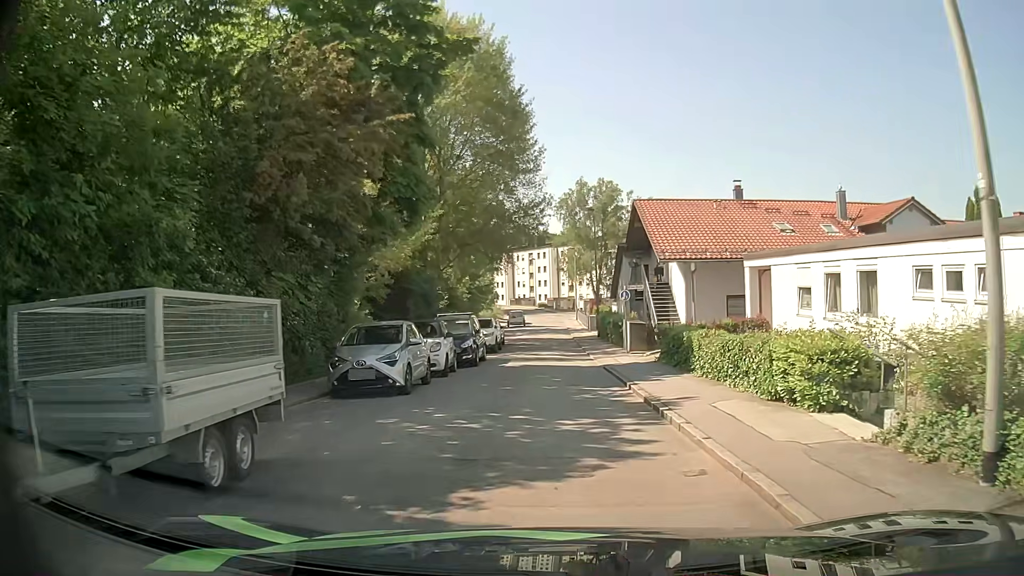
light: Day
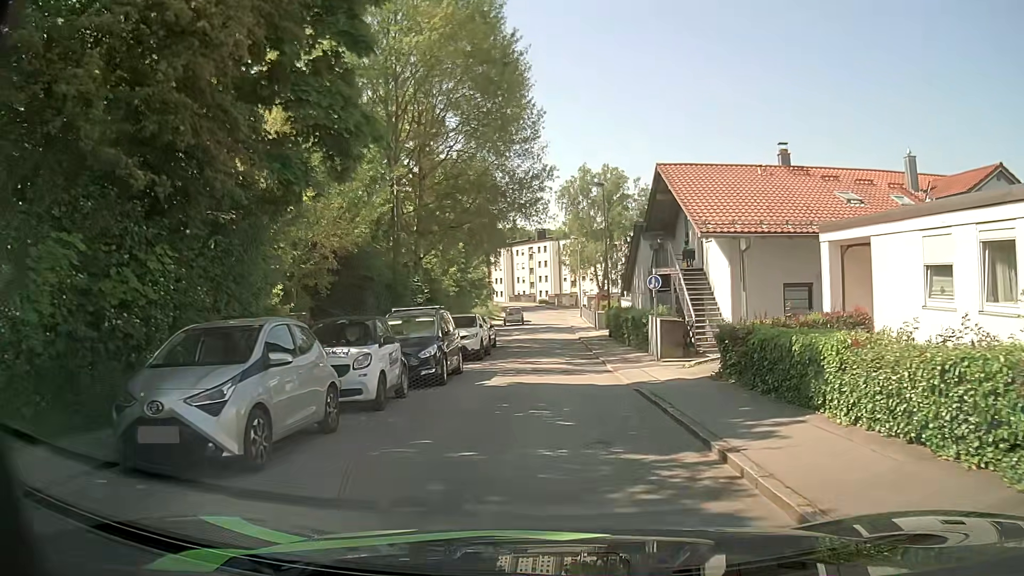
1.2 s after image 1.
(0.0, +7.1) m; 0°
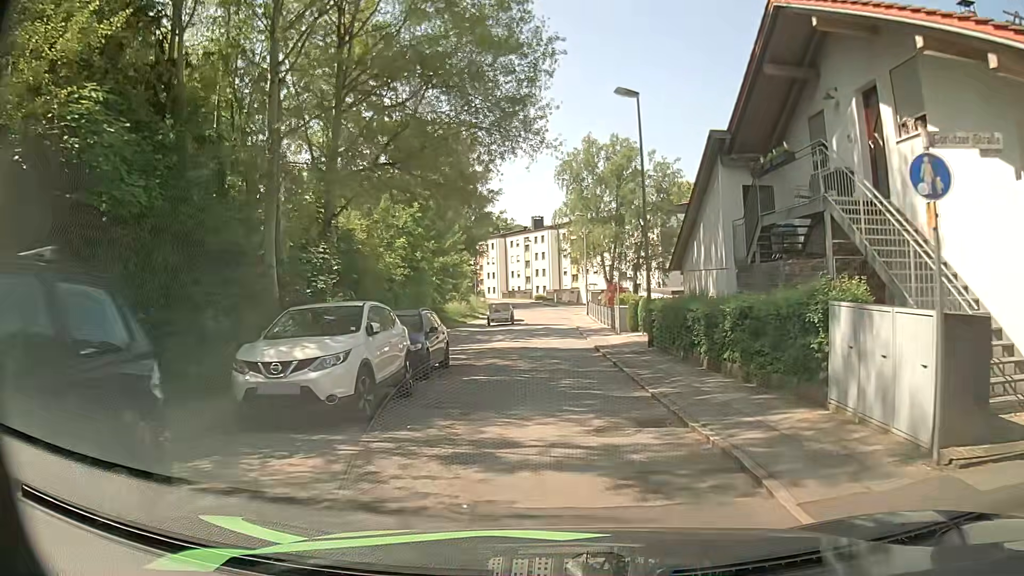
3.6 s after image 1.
(+0.1, +14.6) m; +1°
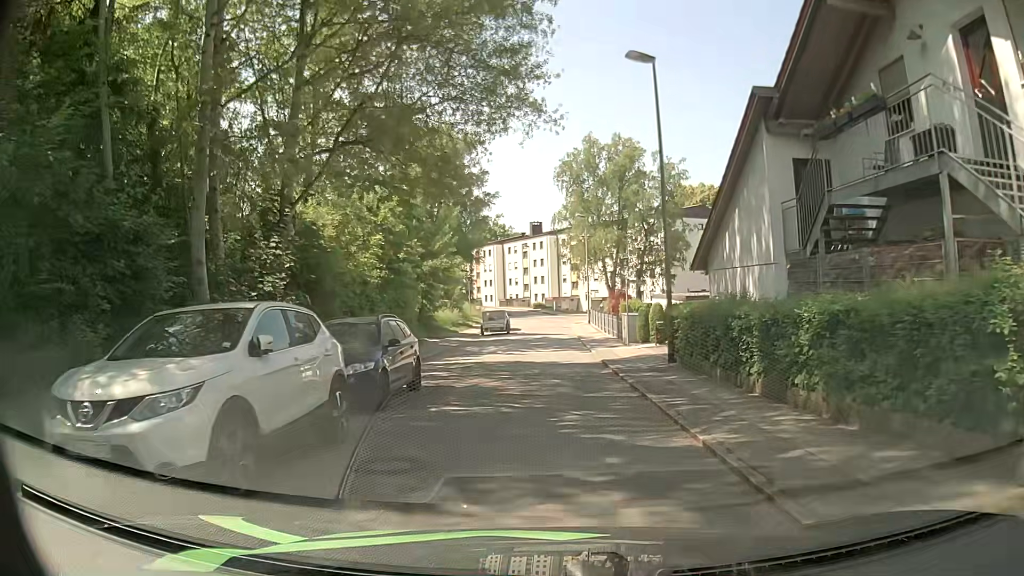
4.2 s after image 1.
(0.0, +3.8) m; 0°
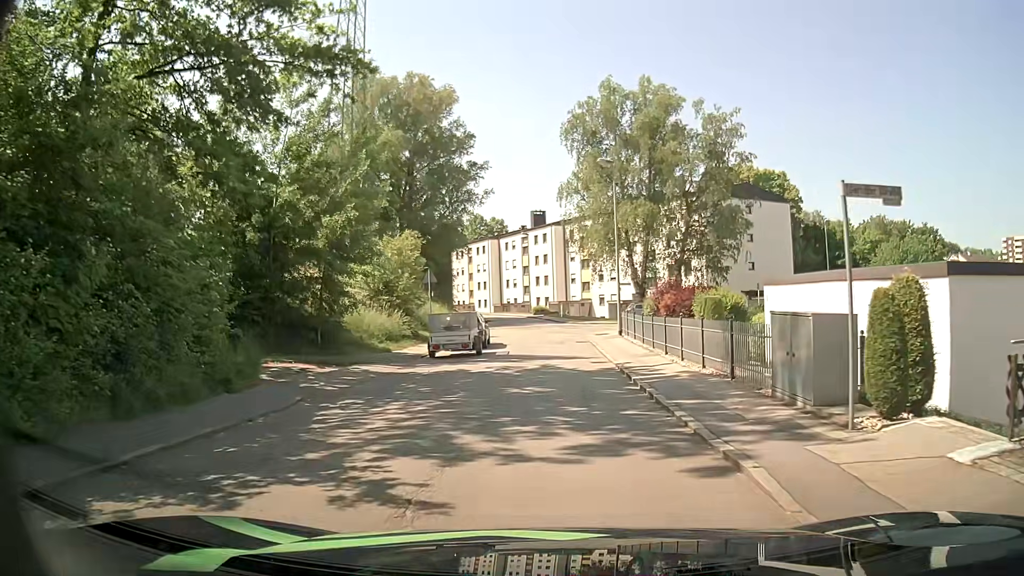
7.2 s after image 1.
(-0.1, +19.7) m; -1°
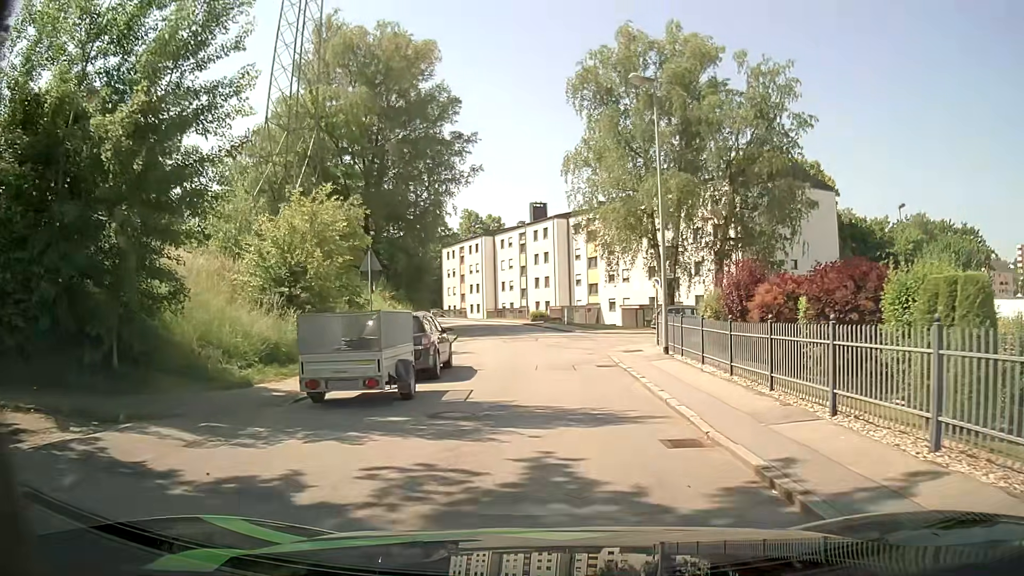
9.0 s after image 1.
(0.0, +11.9) m; +1°
(0, +10) (0, +20) (0, +30) (-1, +40) (-3, +50) (-6, +59) (-11, +68) (-17, +75) (-24, +83) (-32, +89) m
